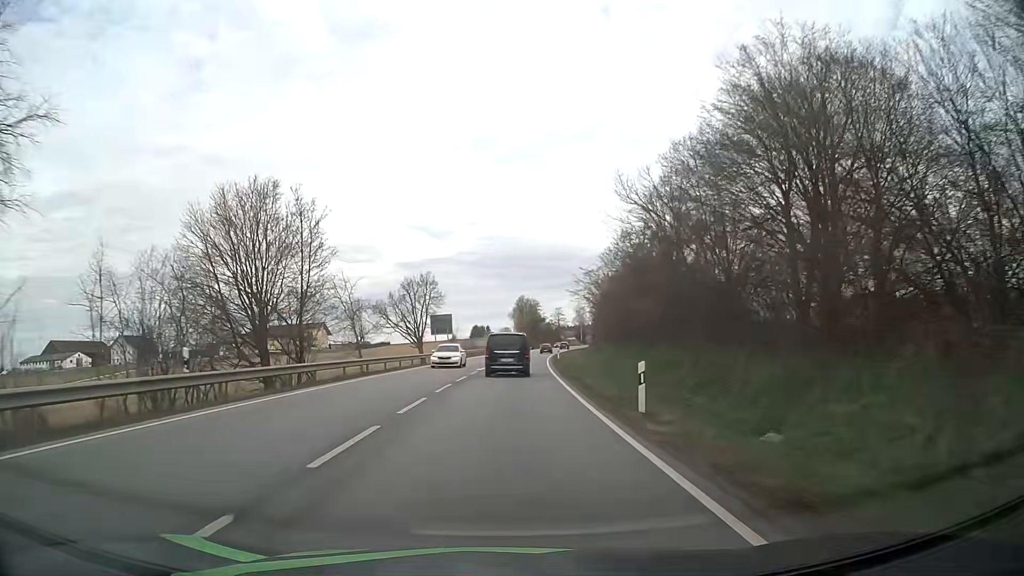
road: primary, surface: asphalt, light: Day
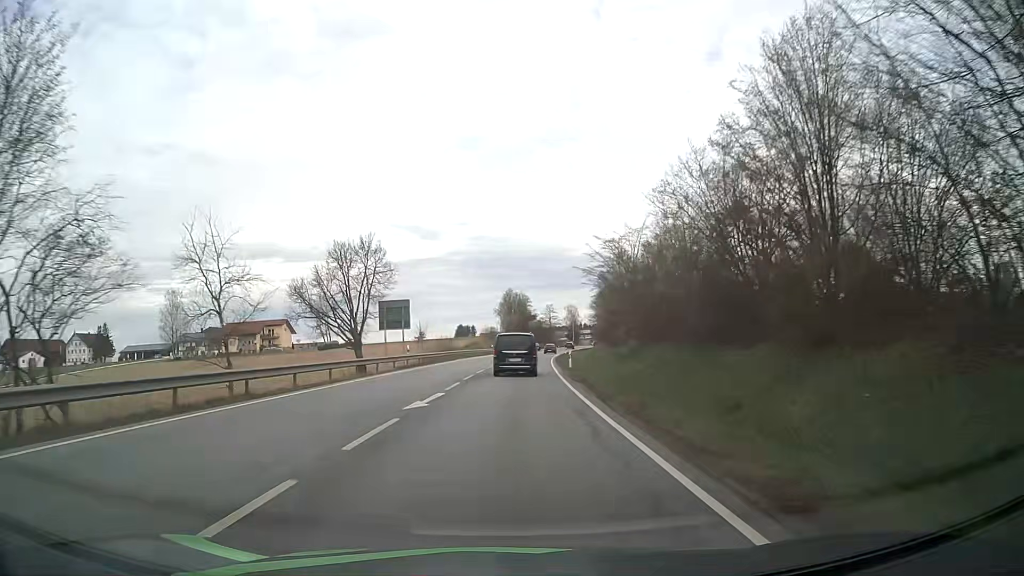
(+0.1, +22.9) m; +1°
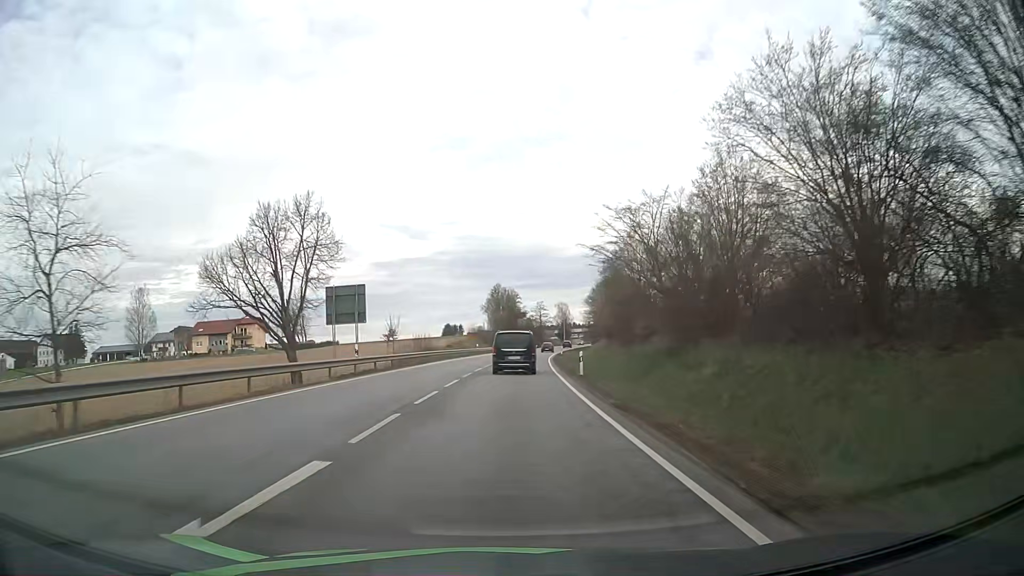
(+0.1, +11.7) m; +1°
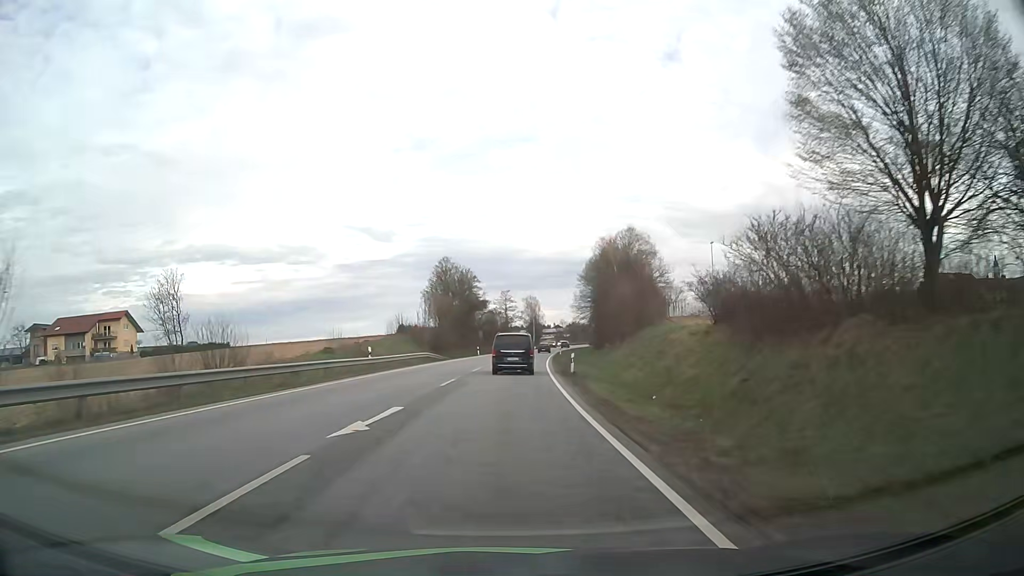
(+1.5, +47.3) m; +3°
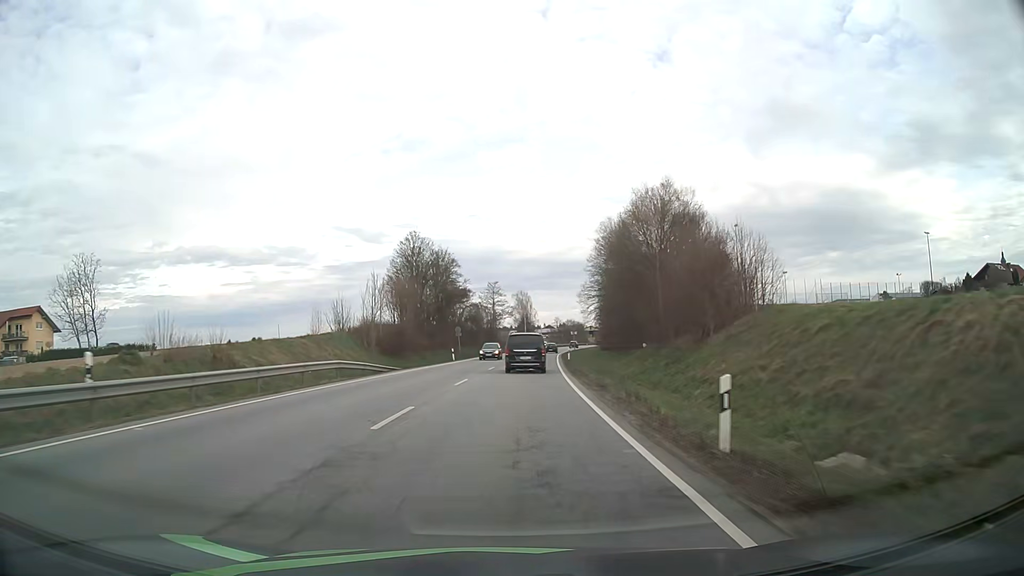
(+0.1, +24.0) m; +1°
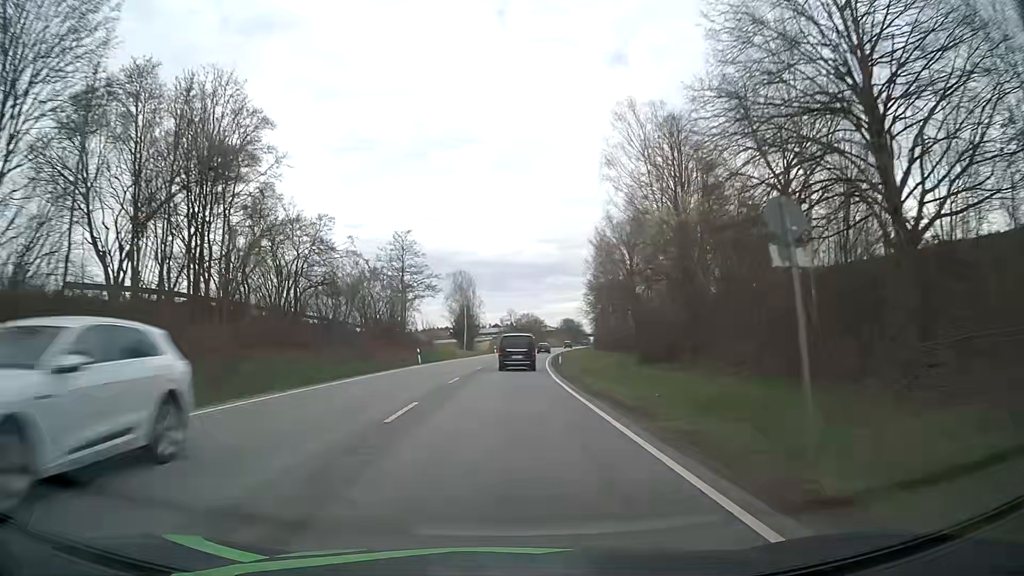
(+2.5, +61.2) m; +5°
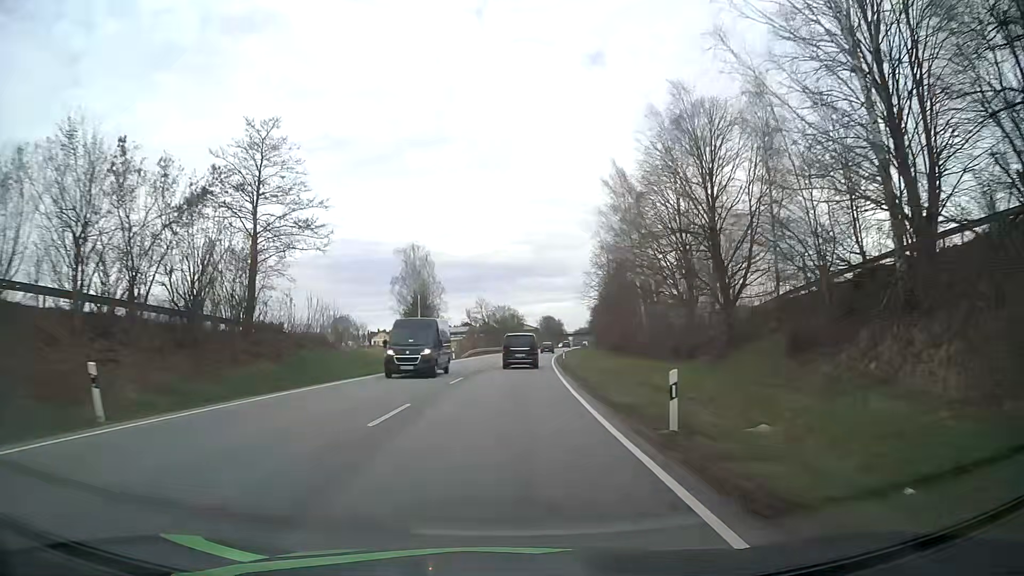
(+0.7, +37.0) m; +2°
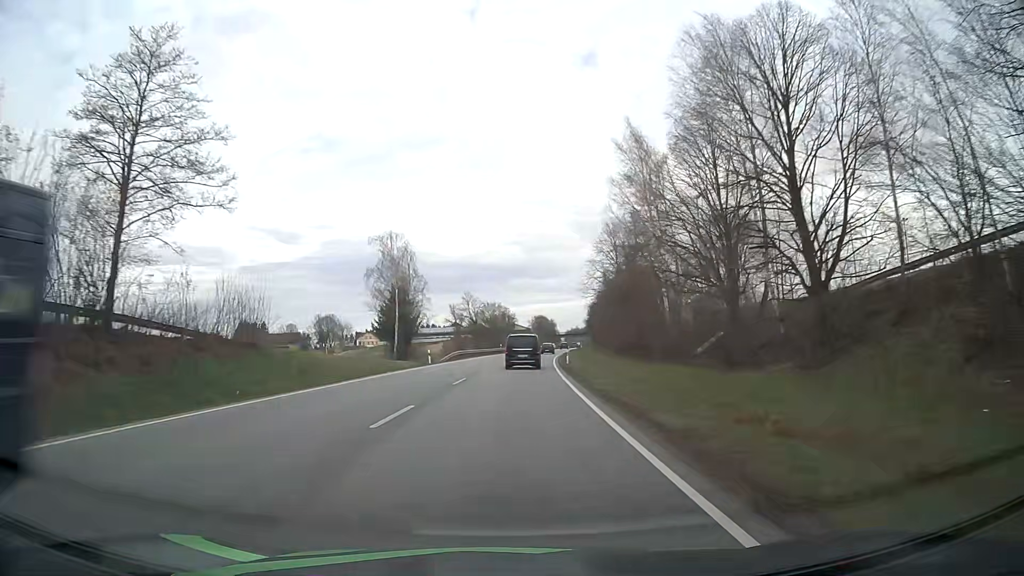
(0.0, +12.3) m; +1°
(0, +10) (0, +20) (+1, +30) (+1, +40) (+2, +50) (+2, +60) (+3, +70) (+4, +80) (+5, +90) (+6, +100) m
